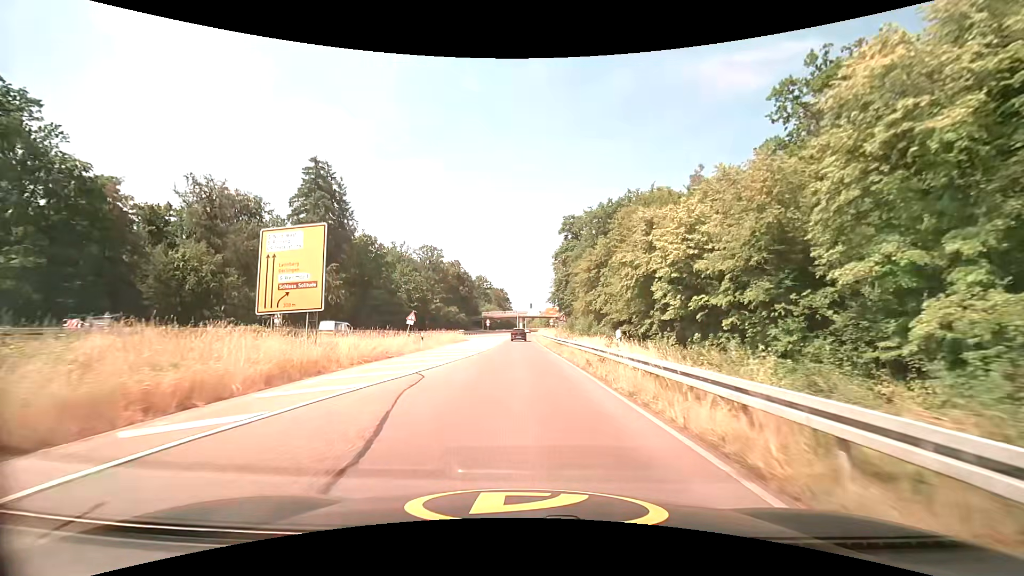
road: trunk_link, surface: asphalt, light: Day
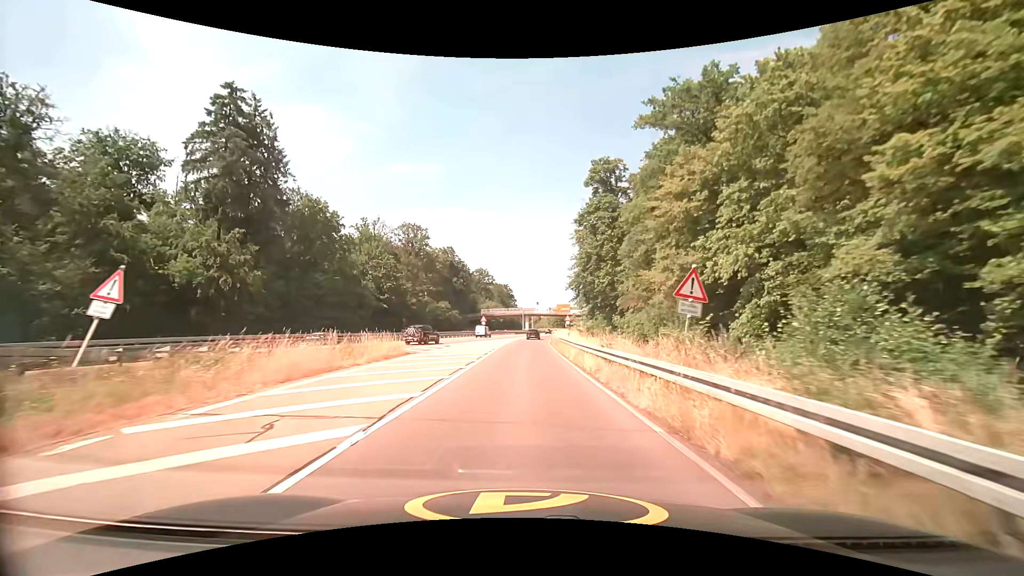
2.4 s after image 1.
(-0.2, +31.9) m; -1°
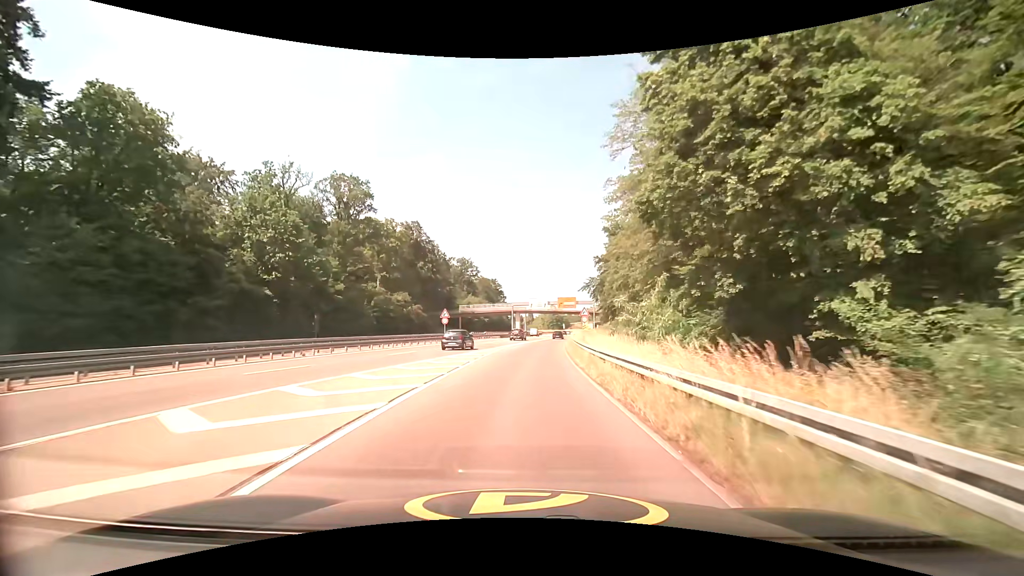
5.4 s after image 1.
(+0.5, +39.0) m; +1°
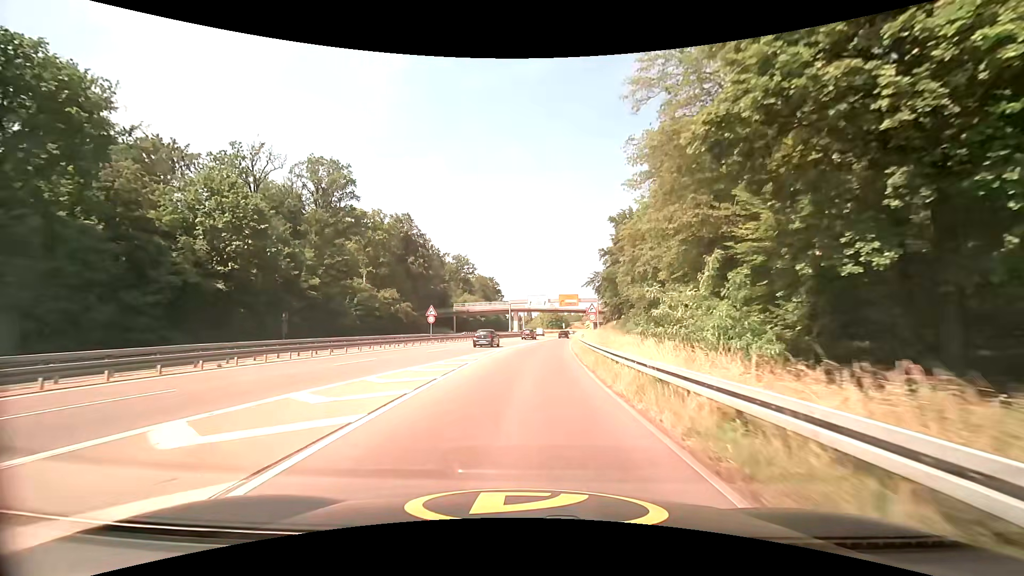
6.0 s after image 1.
(0.0, +8.0) m; +1°
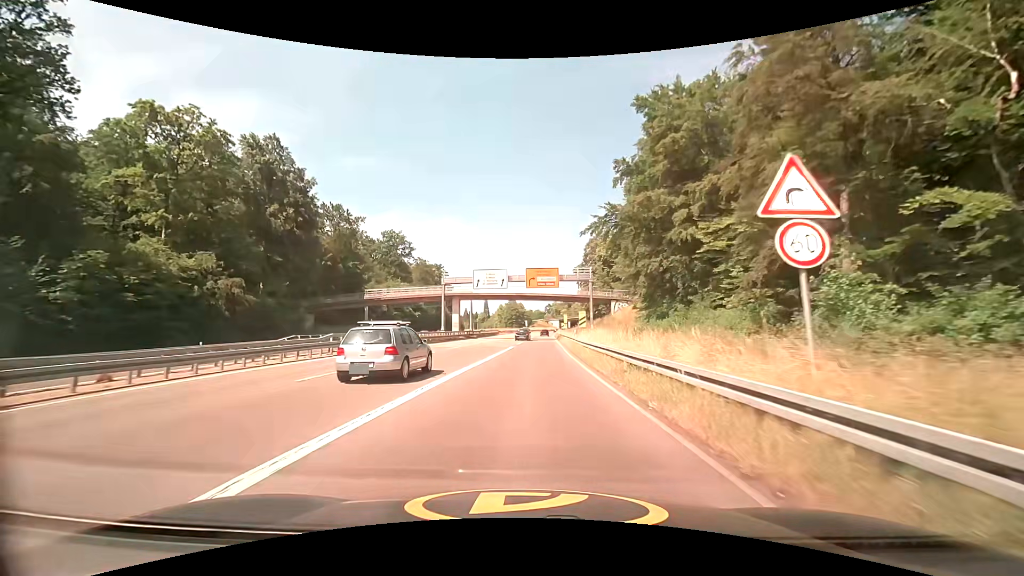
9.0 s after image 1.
(+1.4, +42.9) m; +5°
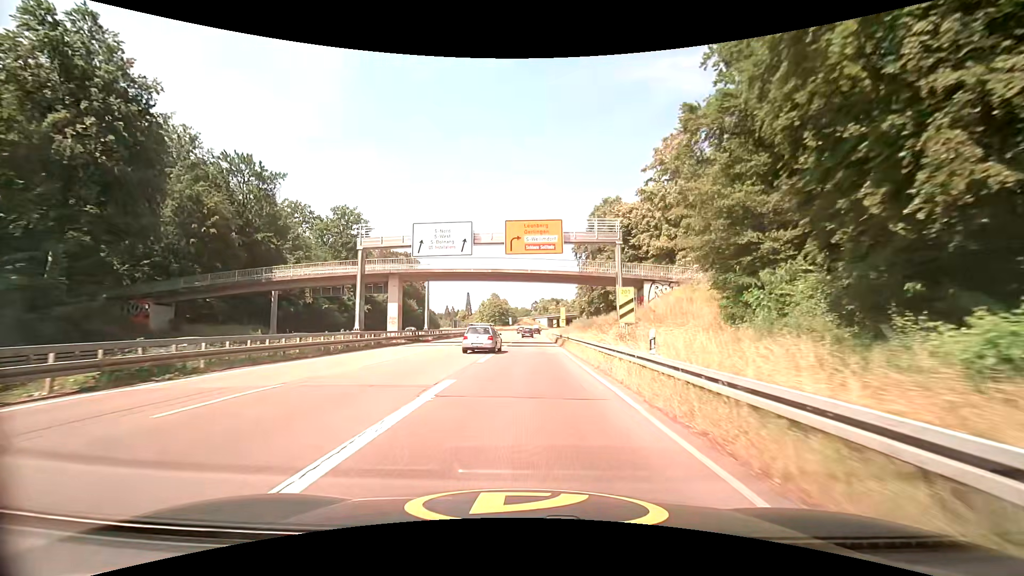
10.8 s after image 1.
(+0.4, +26.5) m; +2°
(0, +10) (0, +20) (0, +30) (0, +40) (0, +50) (+1, +60) (+1, +70) (+1, +80) (+1, +90) (+1, +100) m
